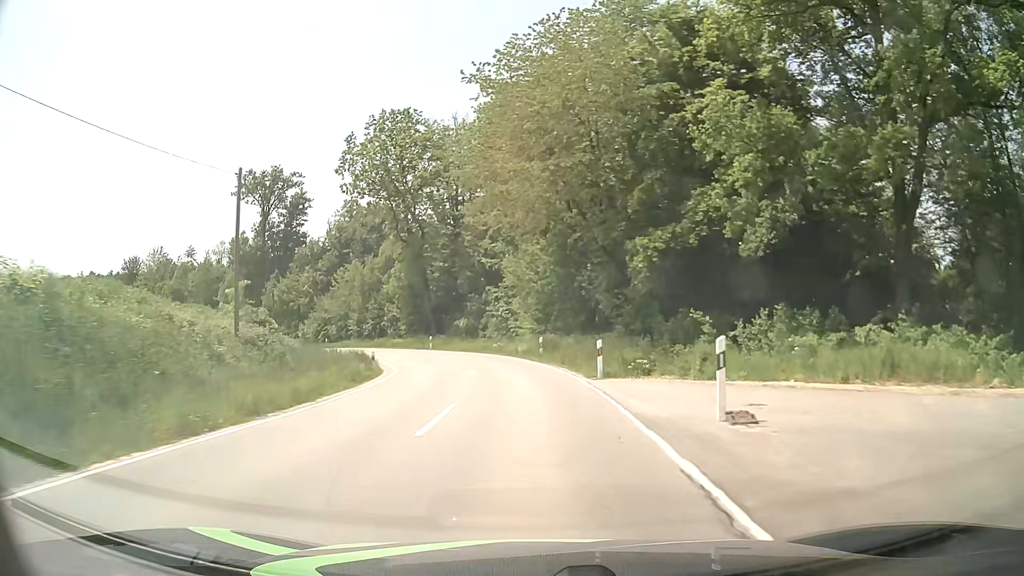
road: tertiary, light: Day
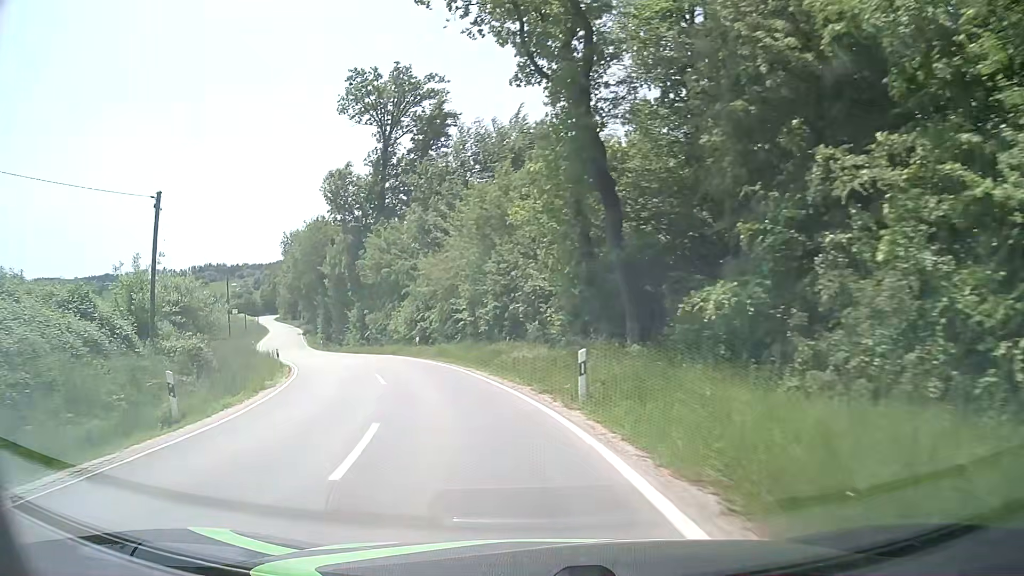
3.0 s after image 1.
(-3.9, +39.4) m; -20°
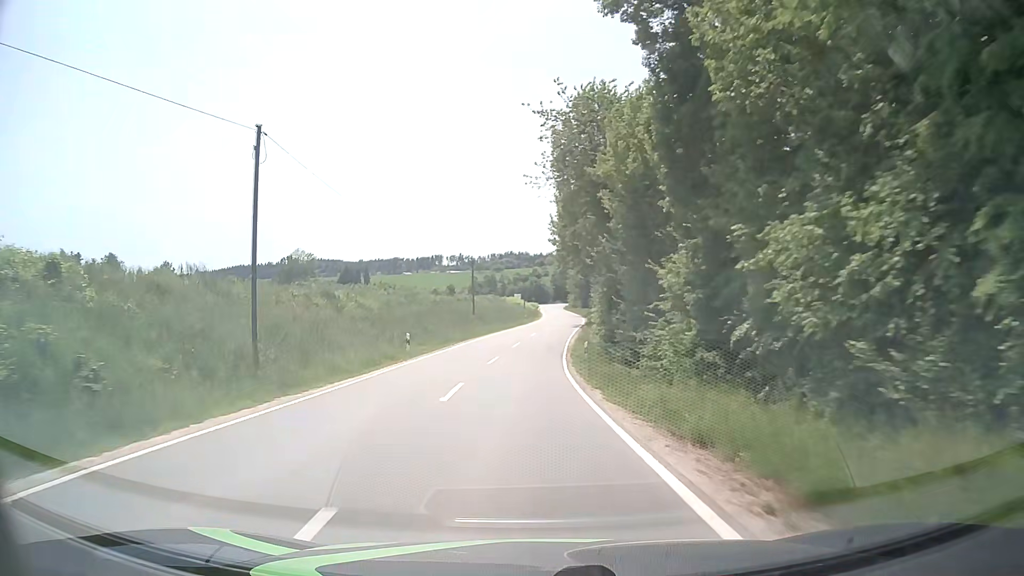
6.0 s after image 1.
(-11.3, +41.2) m; -27°
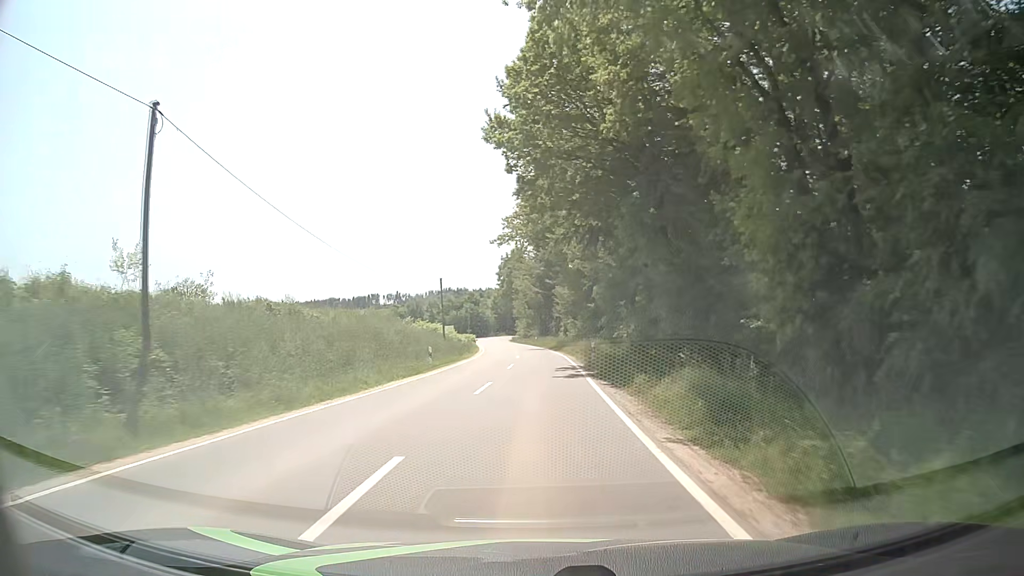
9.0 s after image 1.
(+0.3, +46.0) m; +4°
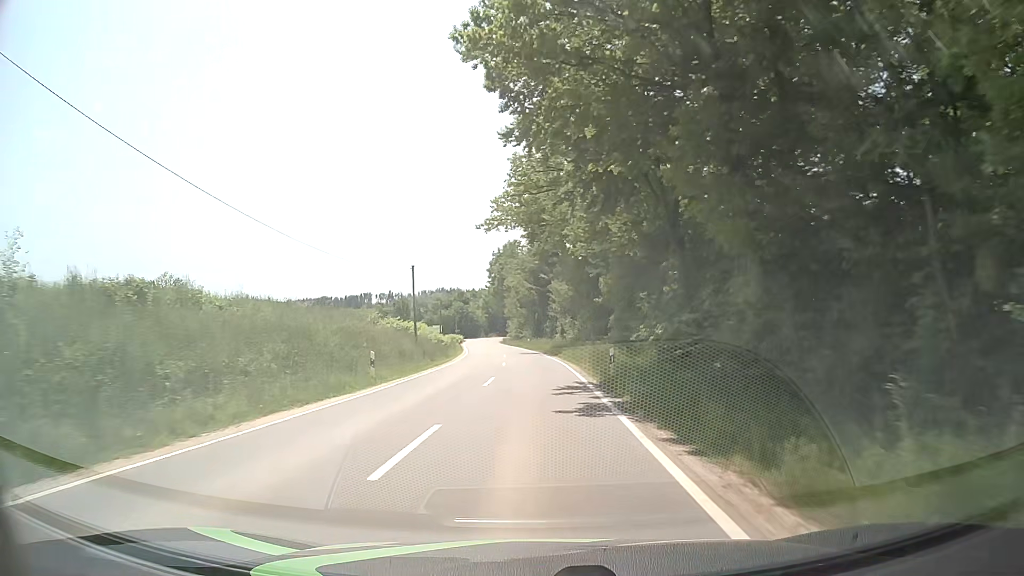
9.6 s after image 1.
(0.0, +9.5) m; 0°
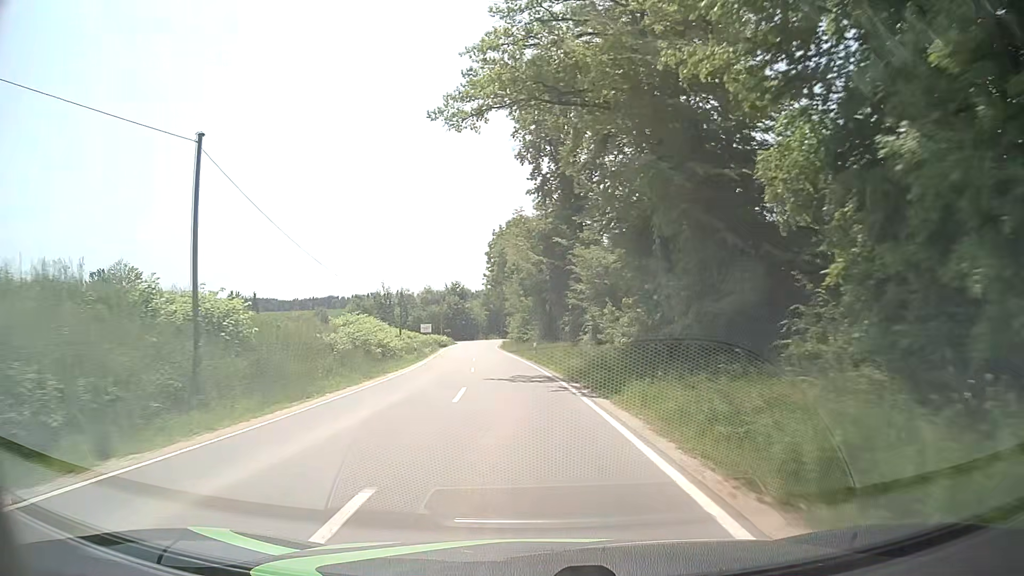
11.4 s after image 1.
(+0.1, +29.0) m; -1°
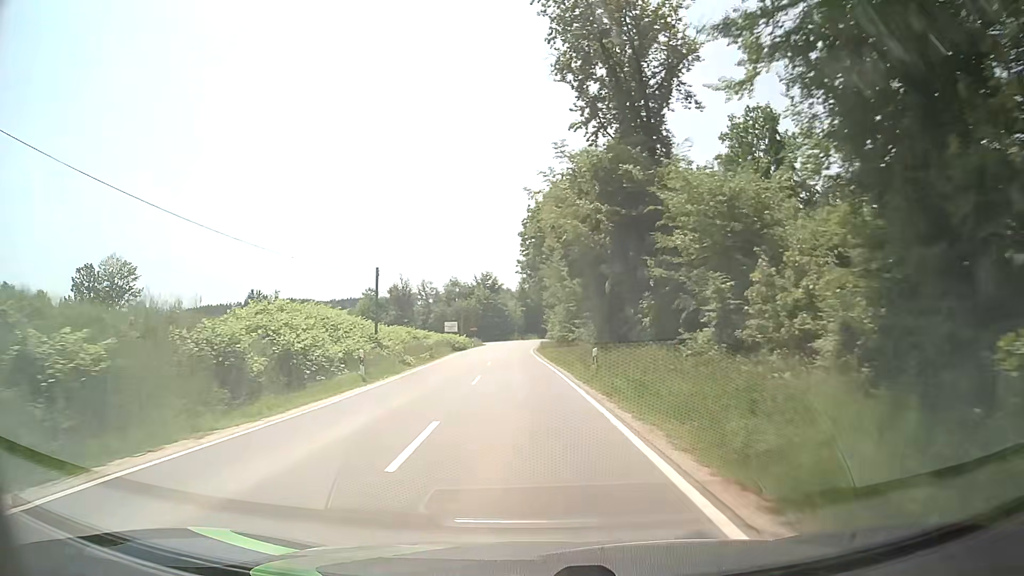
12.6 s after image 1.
(-0.2, +19.5) m; -3°
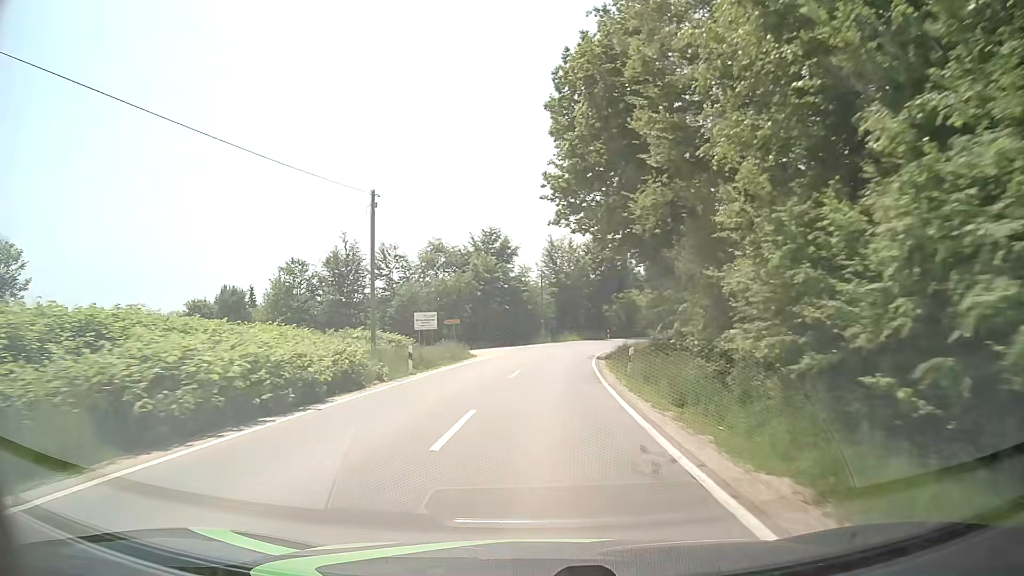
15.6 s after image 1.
(-1.5, +47.7) m; -2°
(0, +10) (0, +20) (+1, +30) (+2, +40) (+3, +50) (+6, +59) (+10, +69) (+15, +77) (+22, +85) (+29, +91) m
